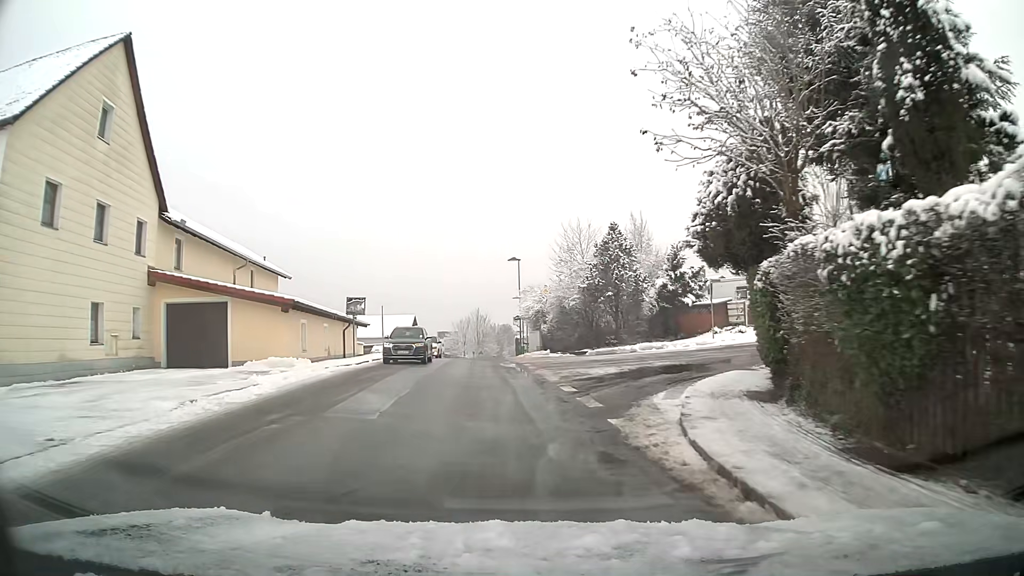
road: unclassified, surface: asphalt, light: Day
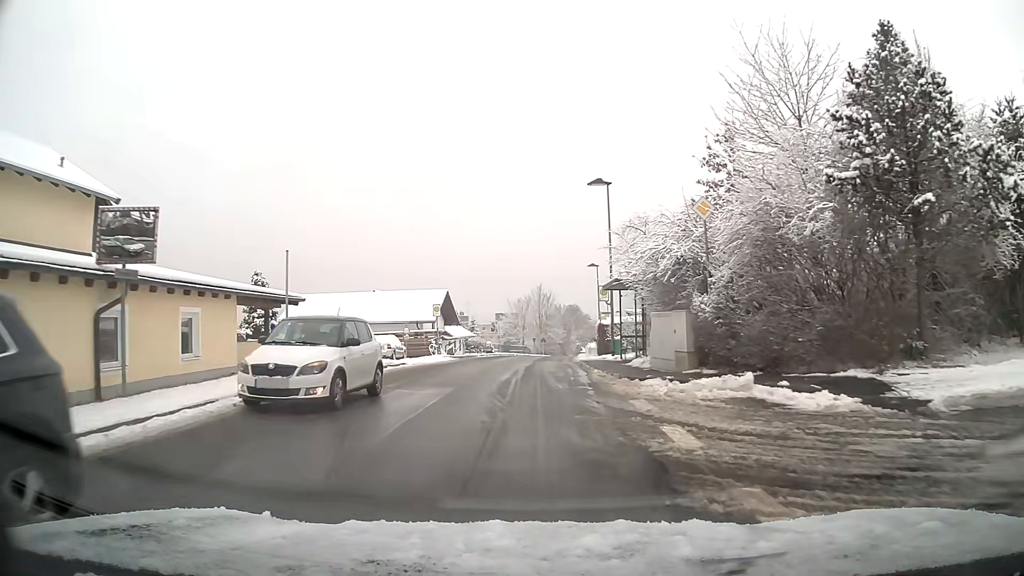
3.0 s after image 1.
(-1.2, +25.2) m; -4°
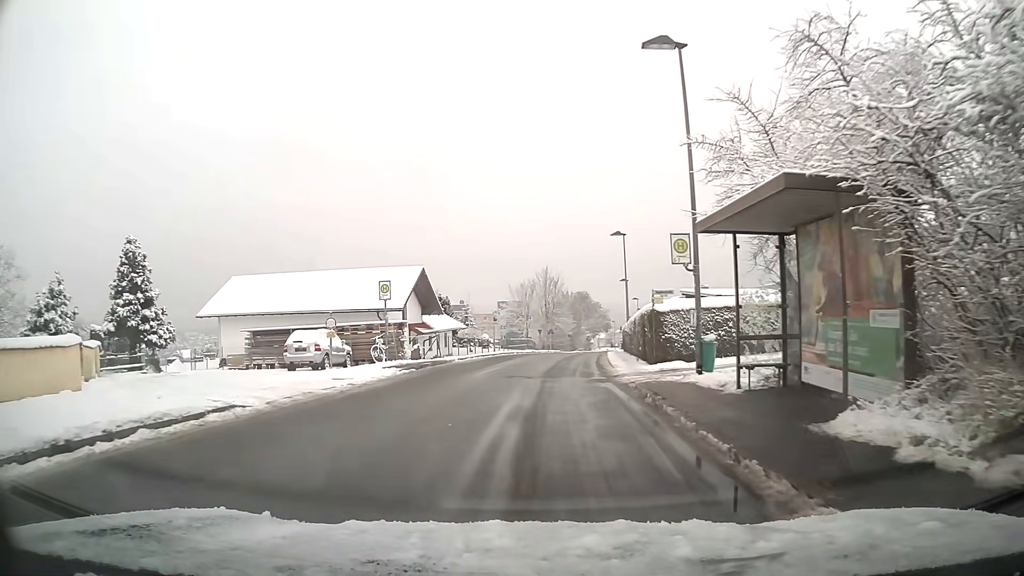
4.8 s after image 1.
(-0.1, +15.3) m; -1°
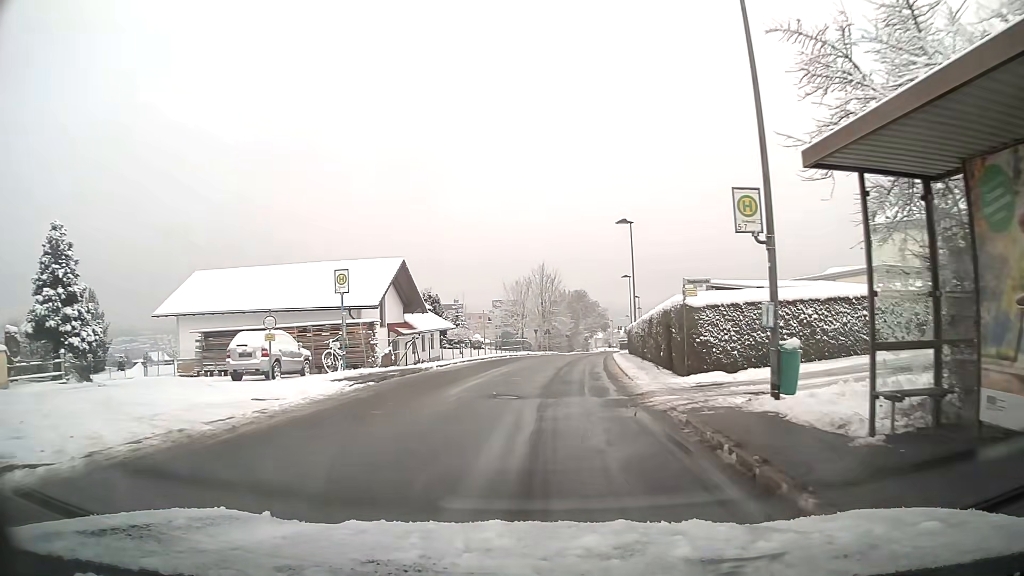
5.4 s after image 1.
(0.0, +5.3) m; +1°
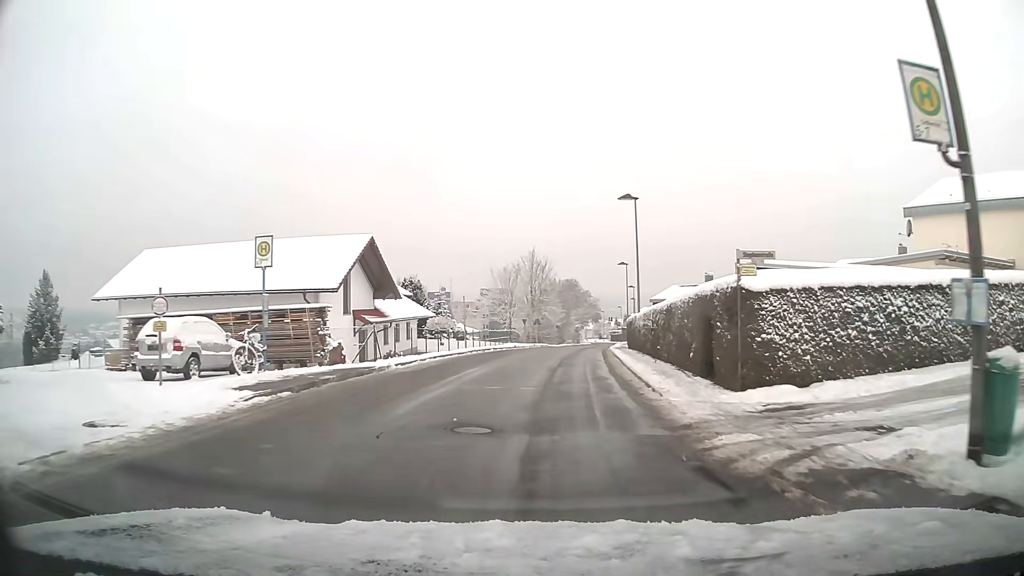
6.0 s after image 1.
(0.0, +5.4) m; +1°
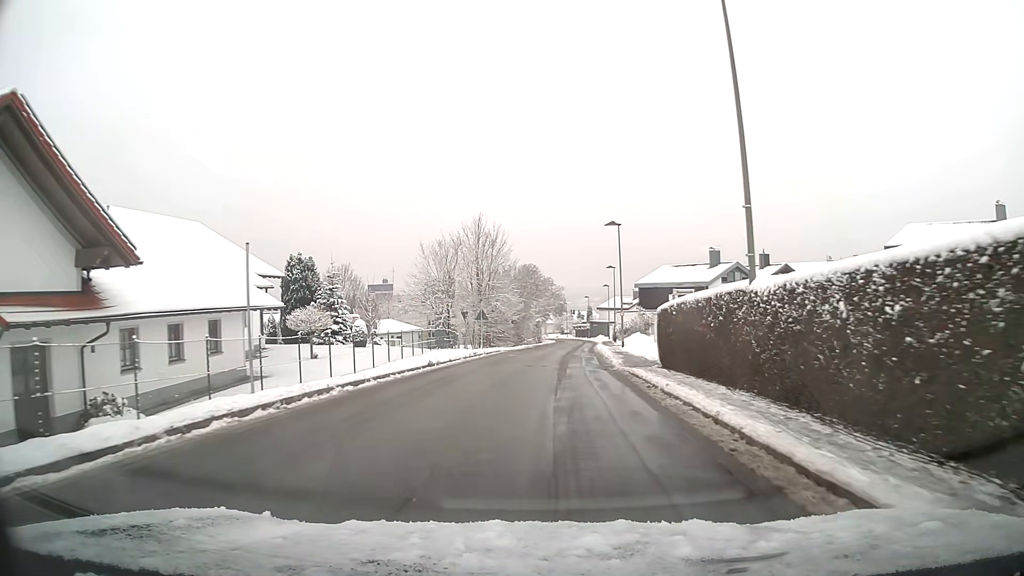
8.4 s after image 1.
(+0.7, +23.6) m; +4°
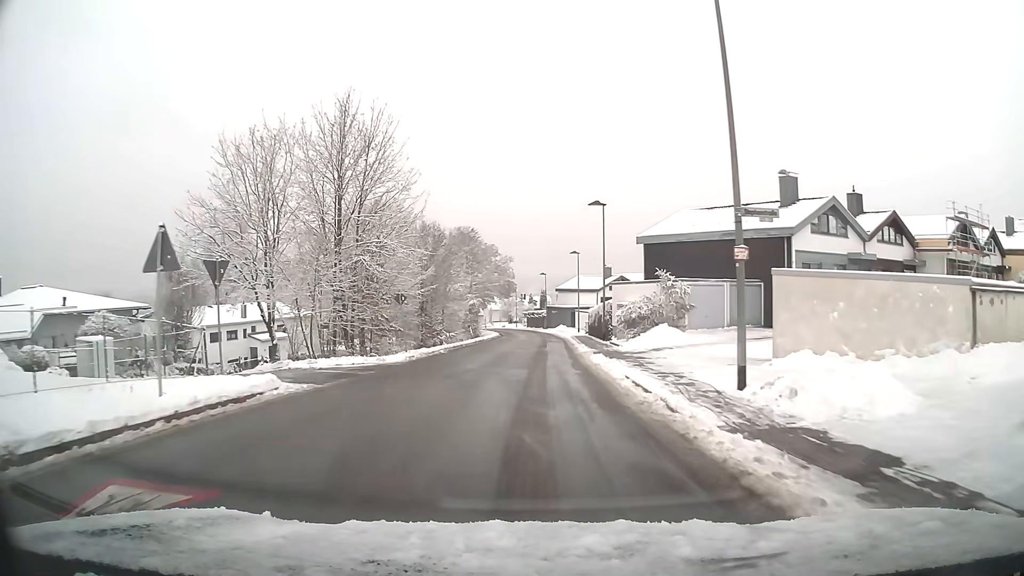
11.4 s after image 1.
(+1.3, +33.0) m; +4°
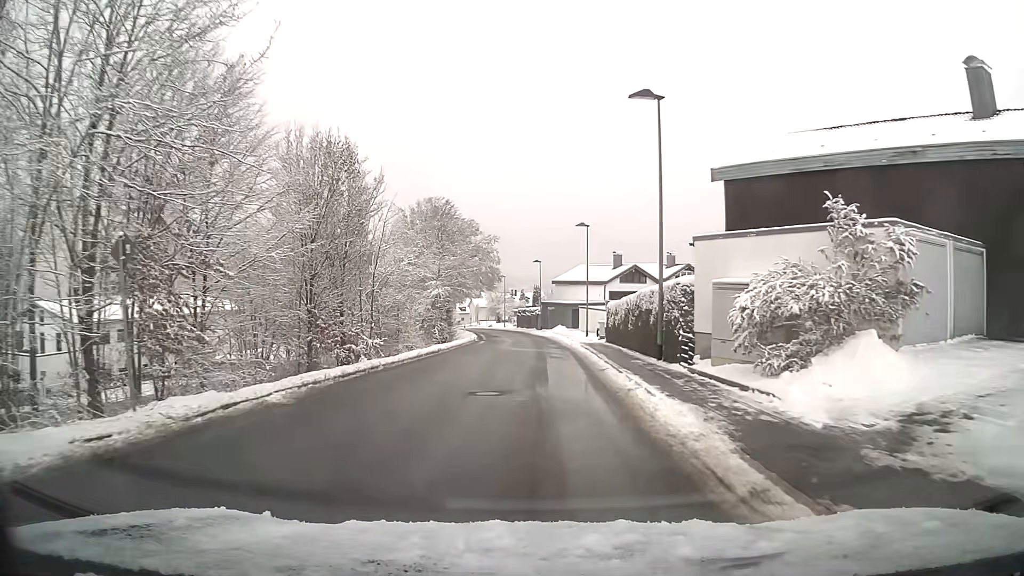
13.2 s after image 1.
(+0.1, +19.7) m; +1°
(0, +10) (0, +20) (0, +30) (0, +40) (0, +50) (-1, +60) (-2, +70) (-3, +80) (-4, +90) (-6, +100) m
